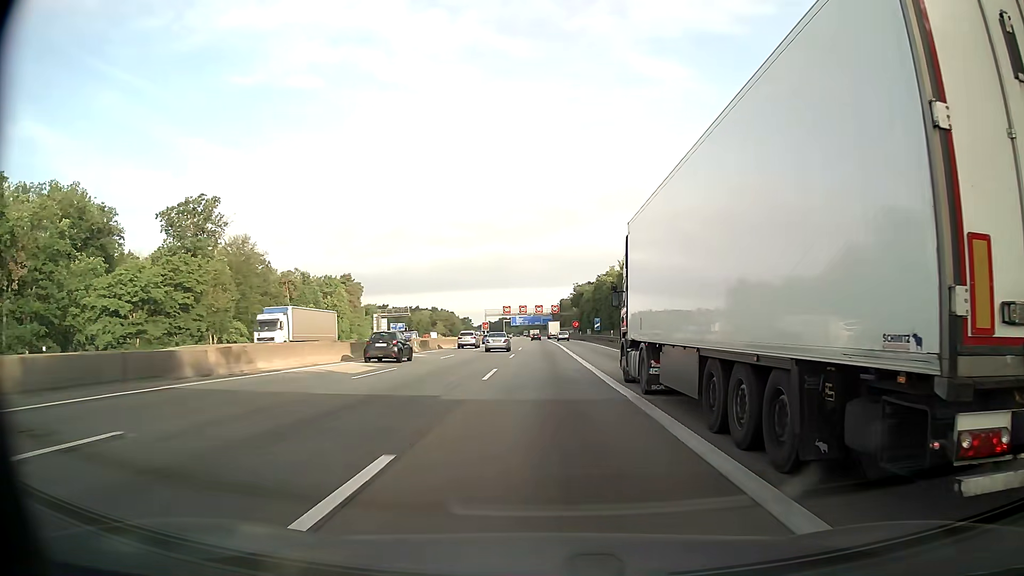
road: motorway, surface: asphalt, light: Day
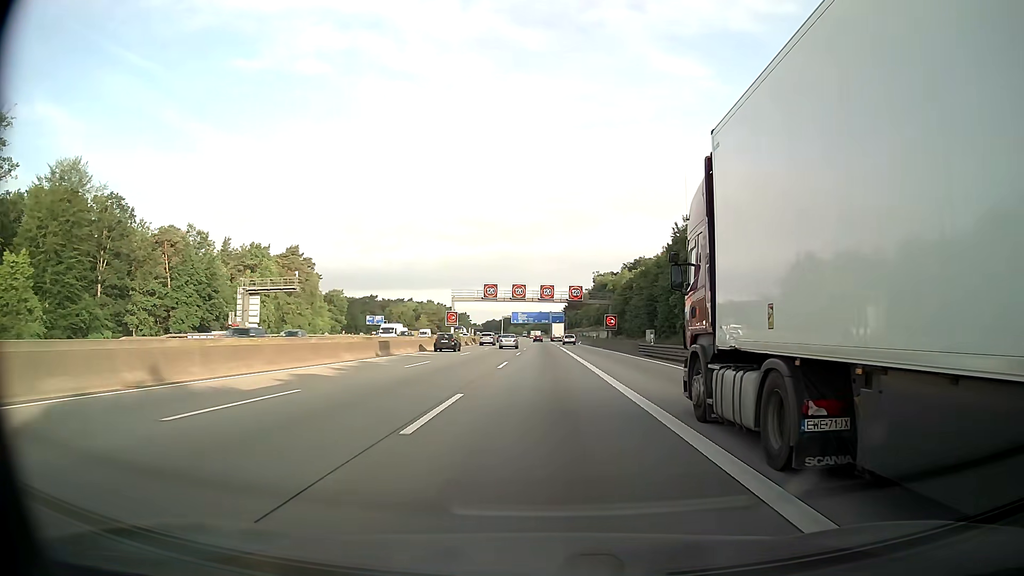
(-0.4, +64.7) m; -1°
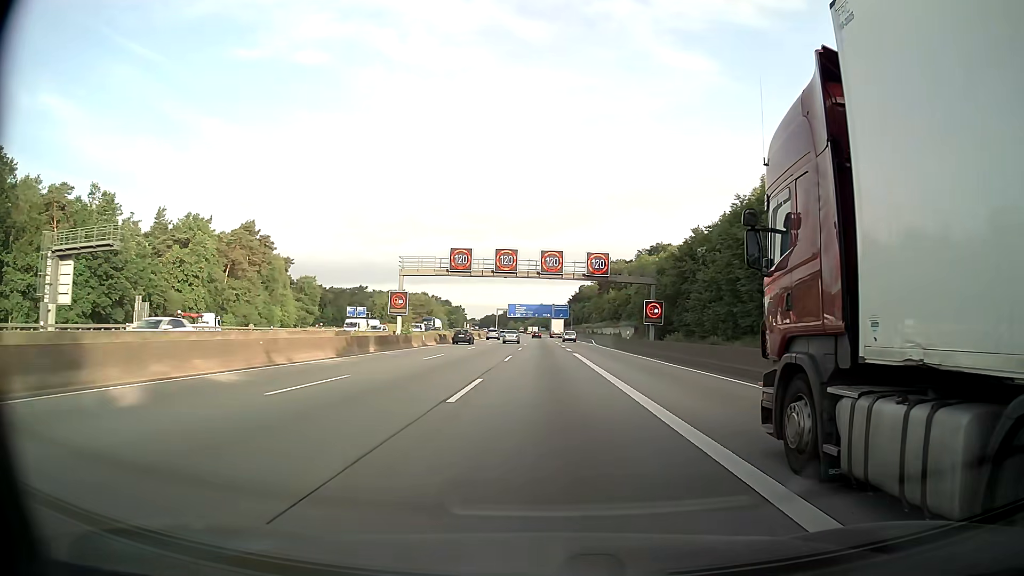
(-0.1, +32.3) m; 0°
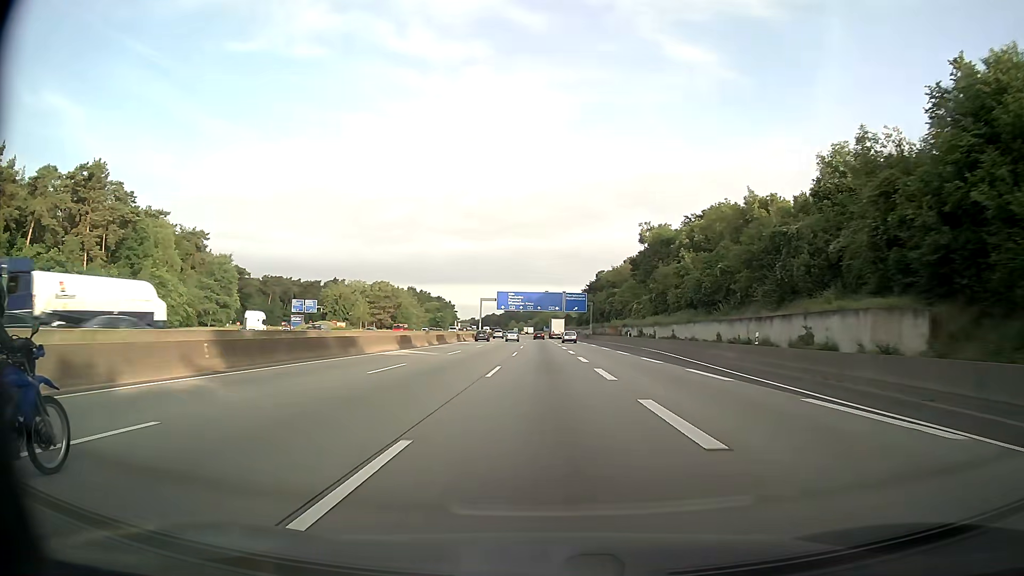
(-0.1, +64.6) m; 0°
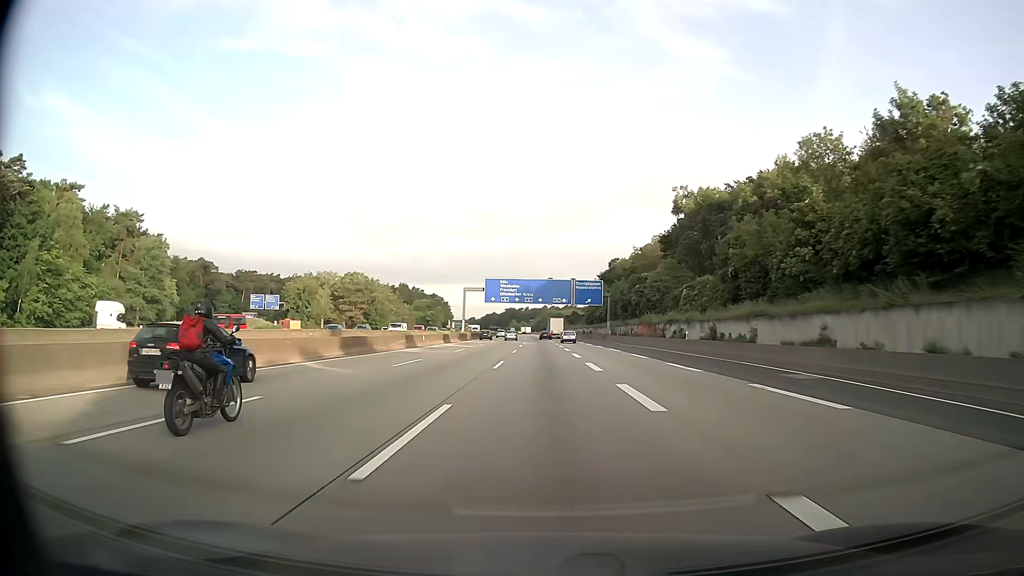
(-0.1, +32.3) m; 0°
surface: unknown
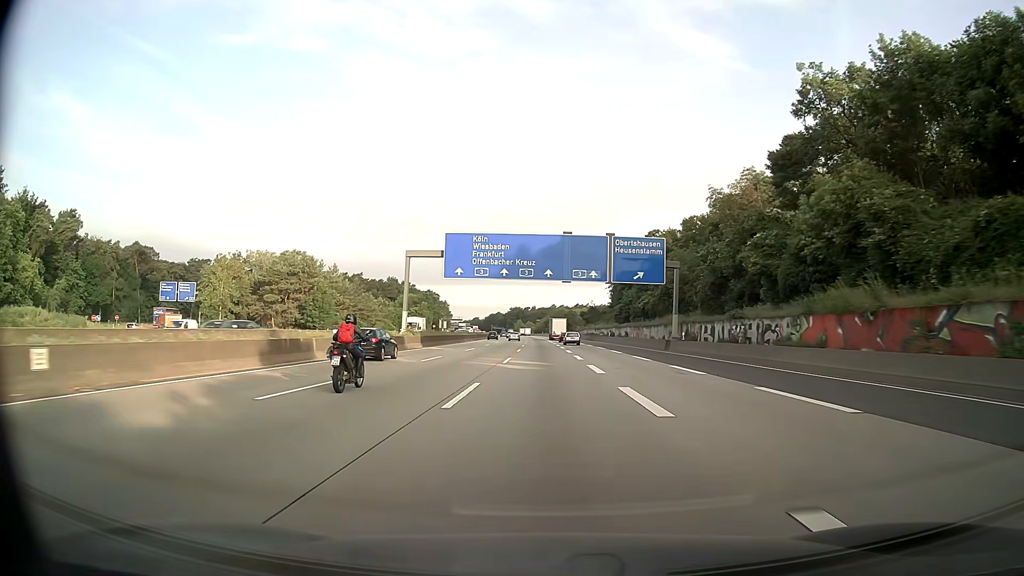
(-0.3, +48.5) m; -1°
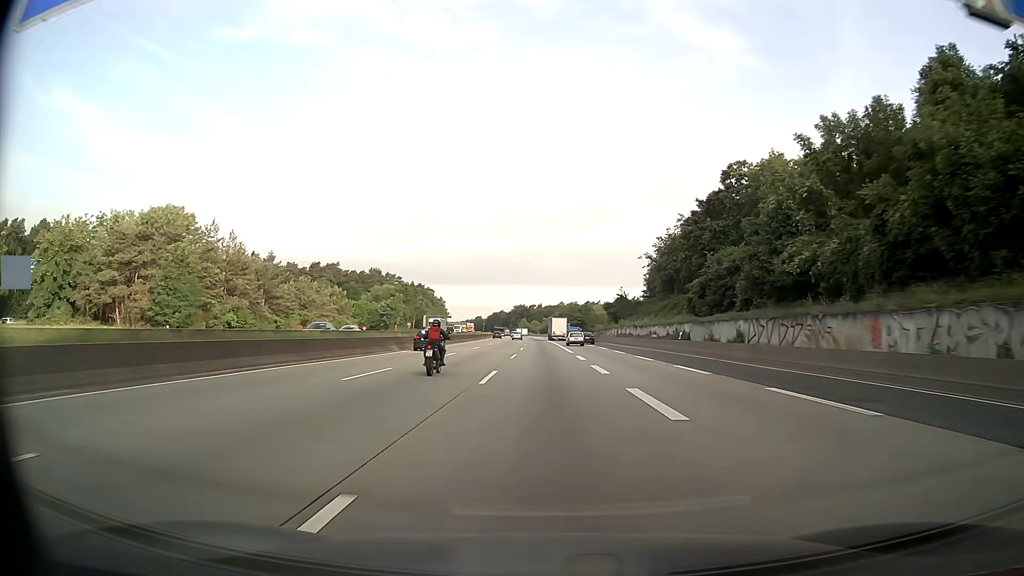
(-0.3, +48.5) m; -1°
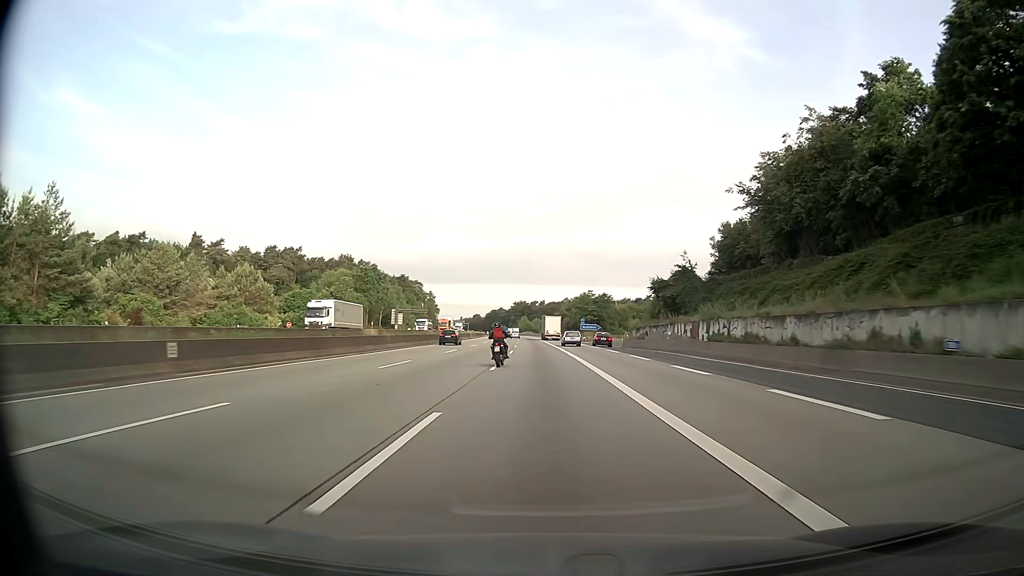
(-0.1, +48.6) m; 0°
(0, +10) (0, +20) (0, +30) (0, +40) (0, +50) (-1, +60) (-1, +70) (-1, +80) (-2, +90) (-2, +100) m
